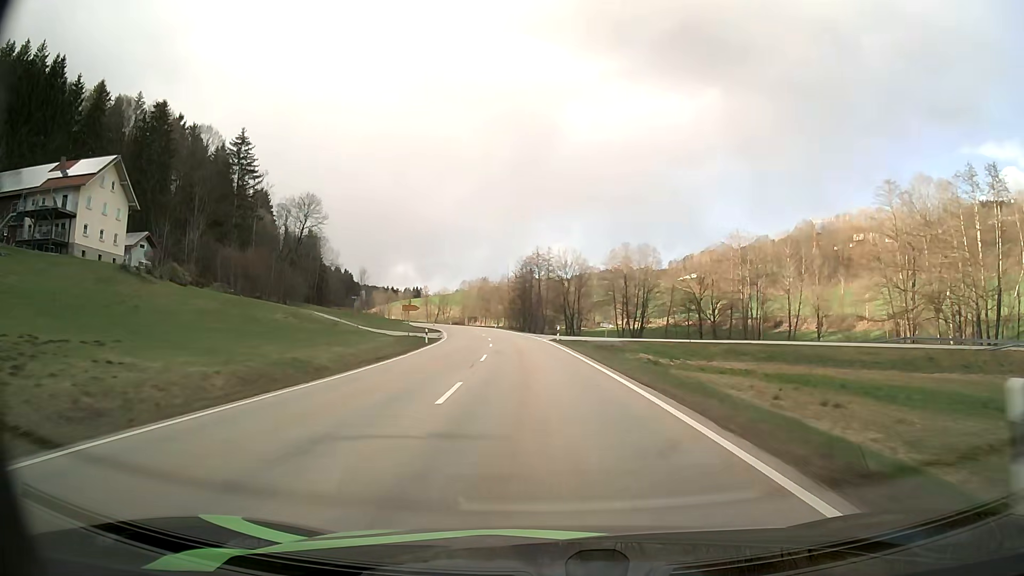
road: secondary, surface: asphalt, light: Day
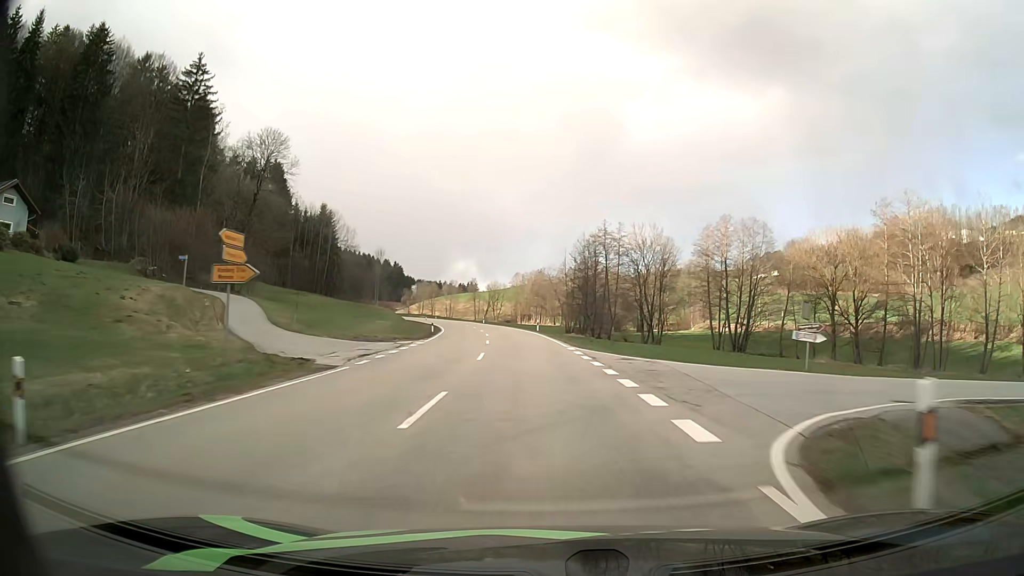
(-1.5, +40.4) m; -5°
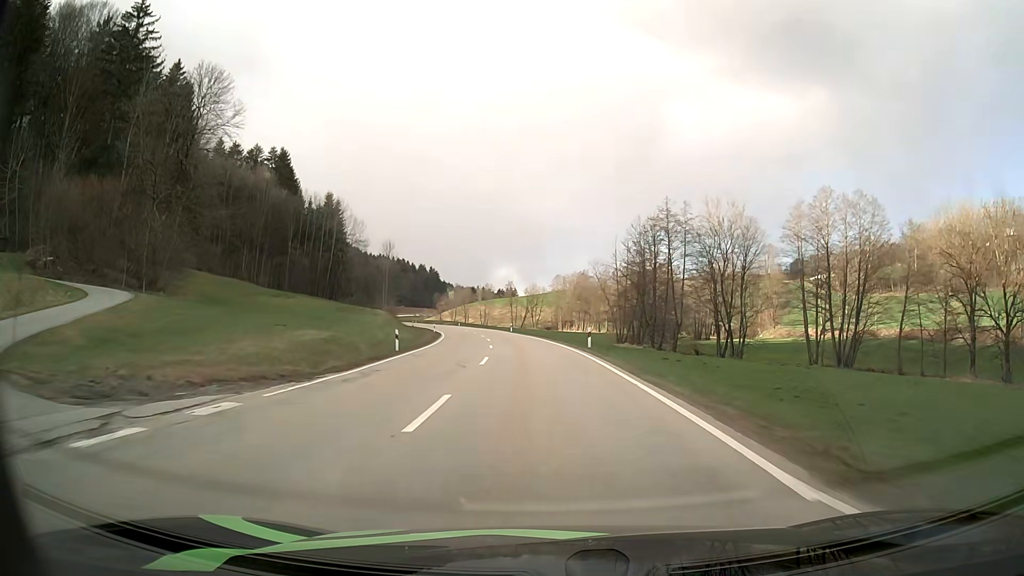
(-0.9, +26.1) m; -4°
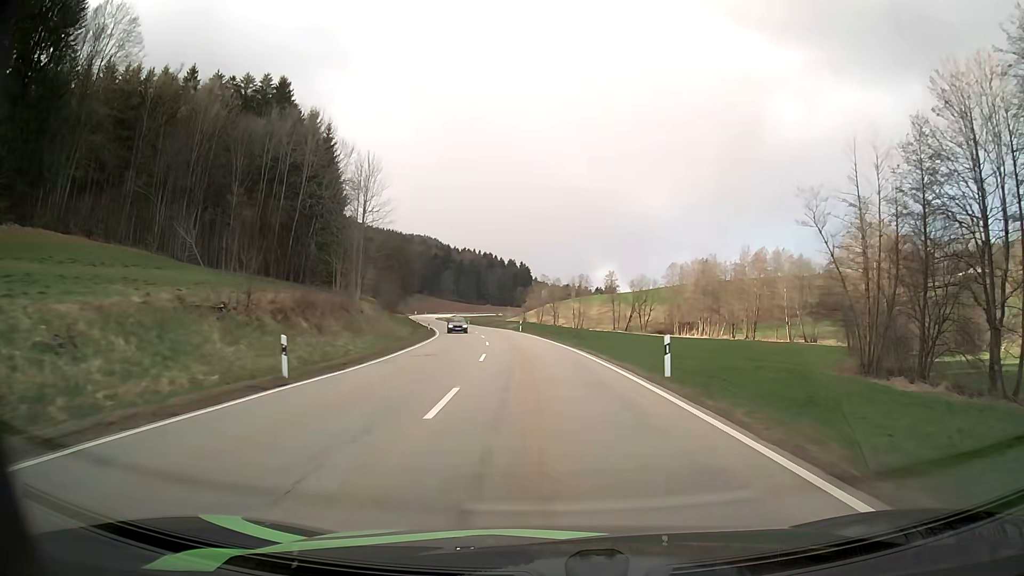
(-4.6, +62.8) m; -8°
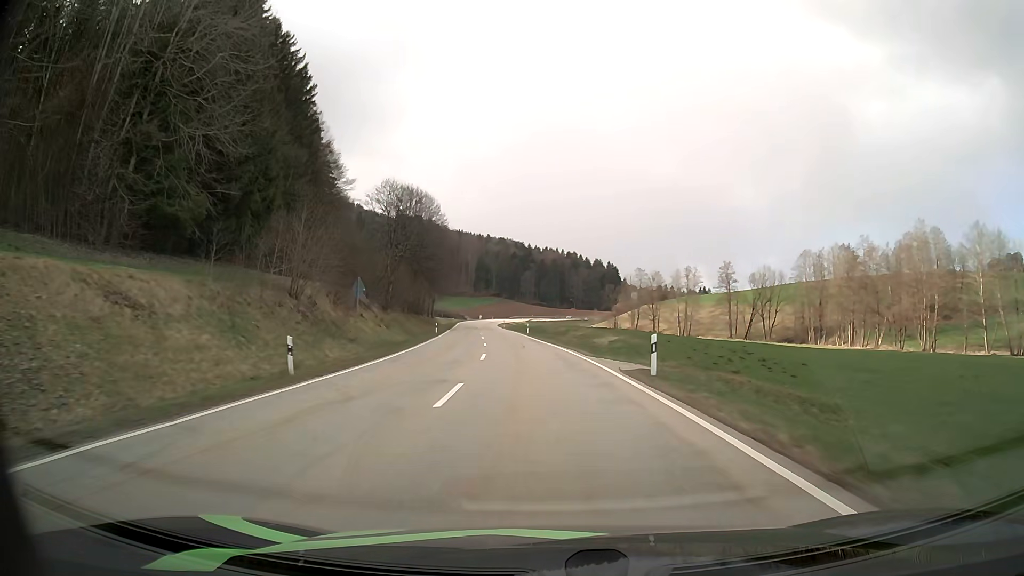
(-2.9, +49.4) m; -7°
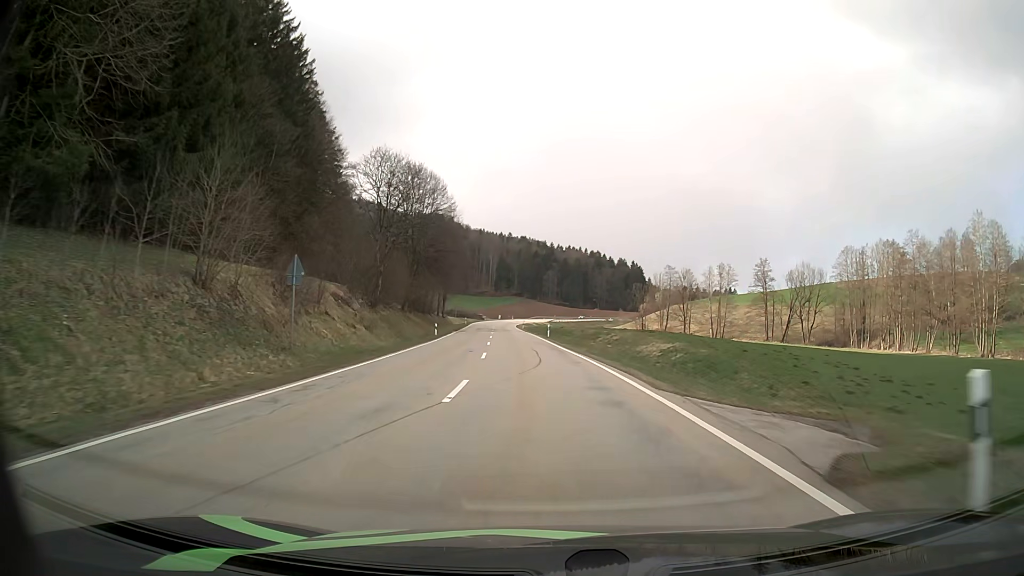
(-0.2, +12.3) m; -2°
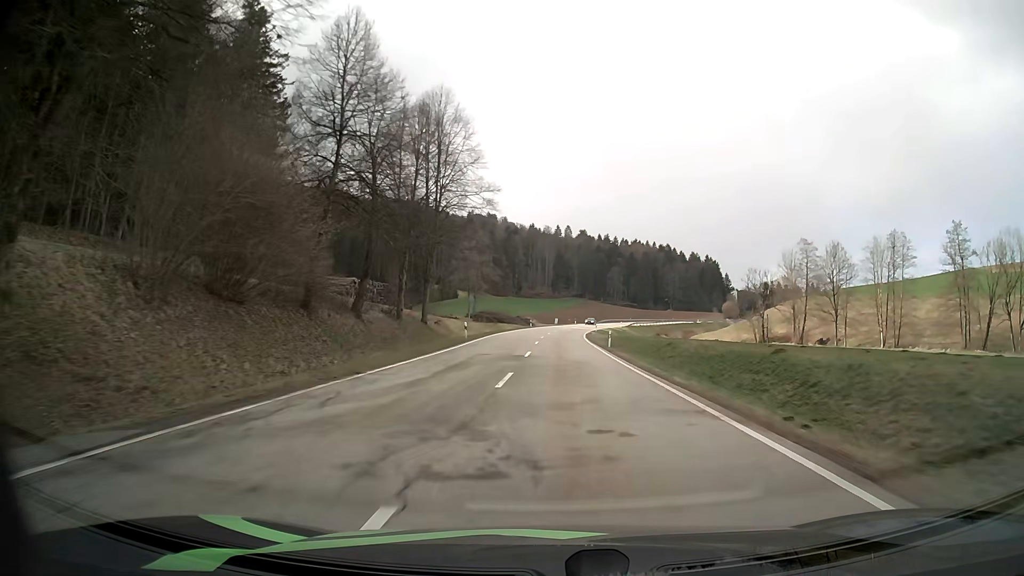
(-3.9, +61.9) m; -5°
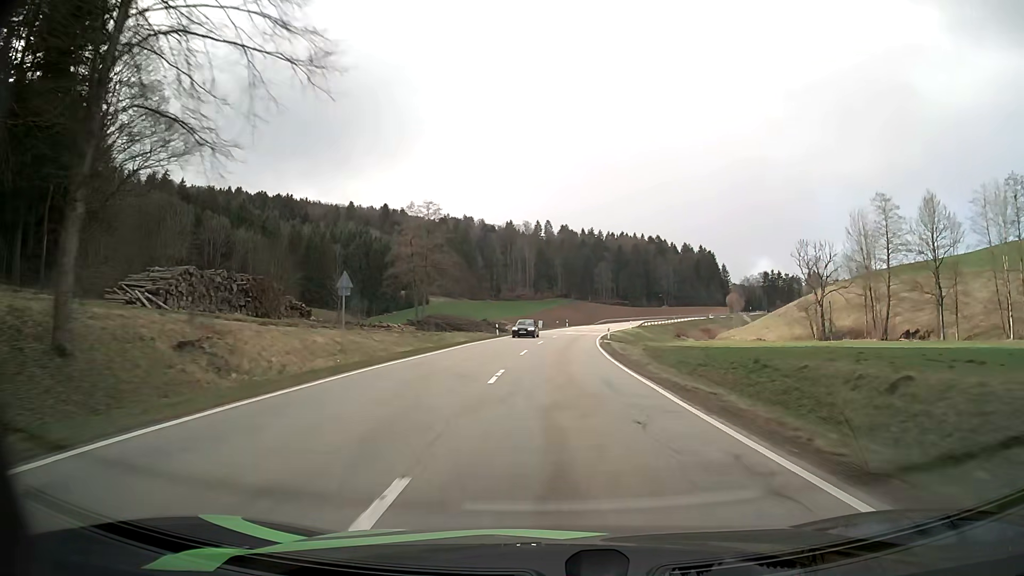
(+0.4, +38.0) m; +2°
(0, +10) (0, +20) (0, +30) (+1, +40) (+2, +50) (+3, +60) (+4, +70) (+5, +80) (+7, +90) (+9, +99) m
